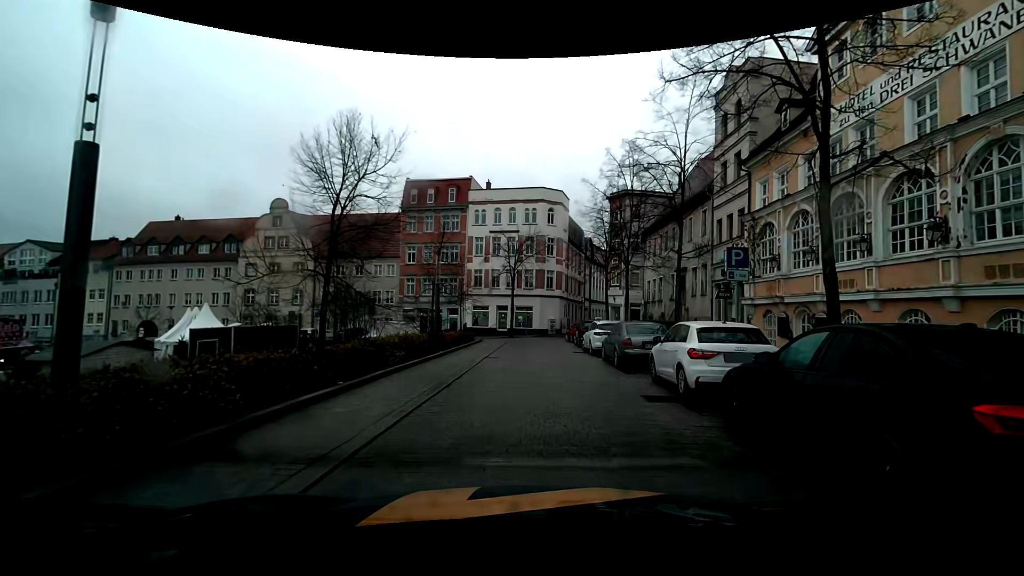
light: Day
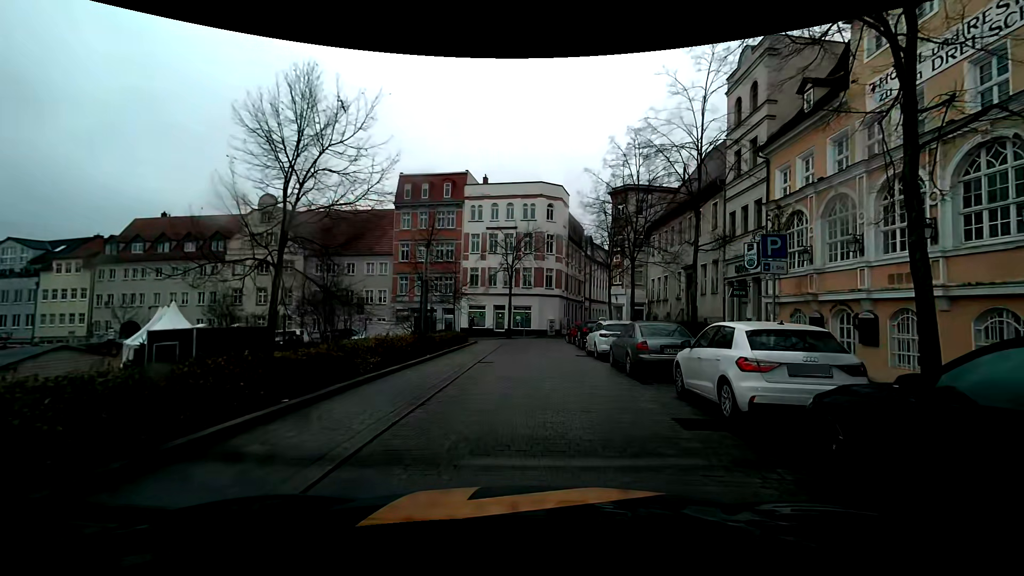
(-0.1, +2.2) m; +1°
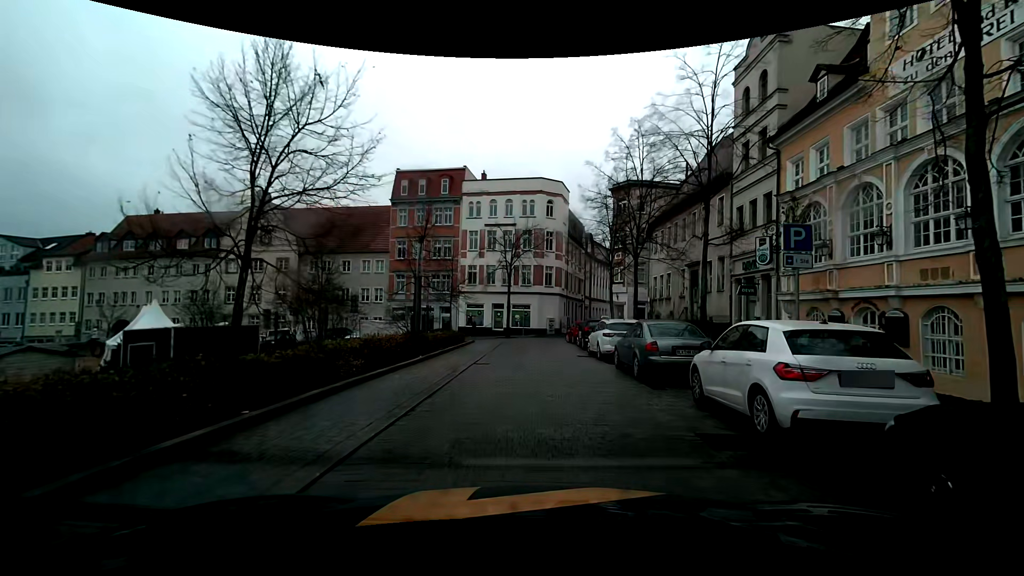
(0.0, +1.1) m; -2°
